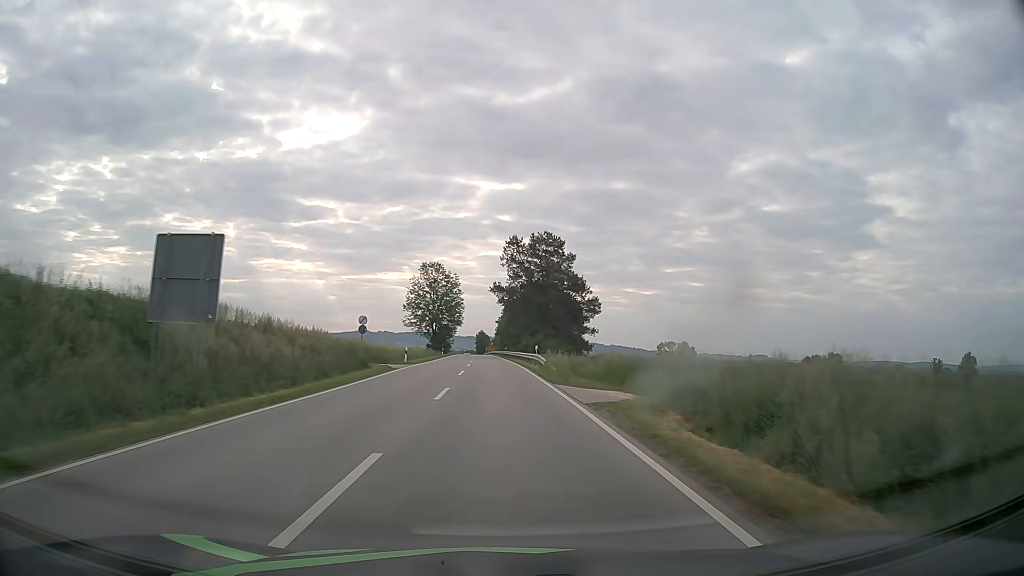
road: secondary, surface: asphalt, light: Day
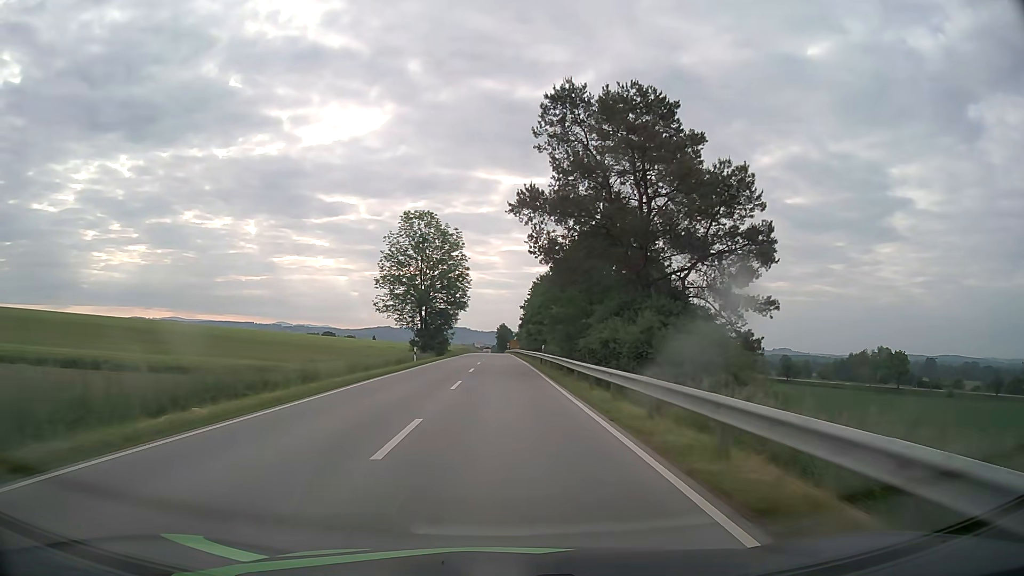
(-0.9, +44.3) m; -2°
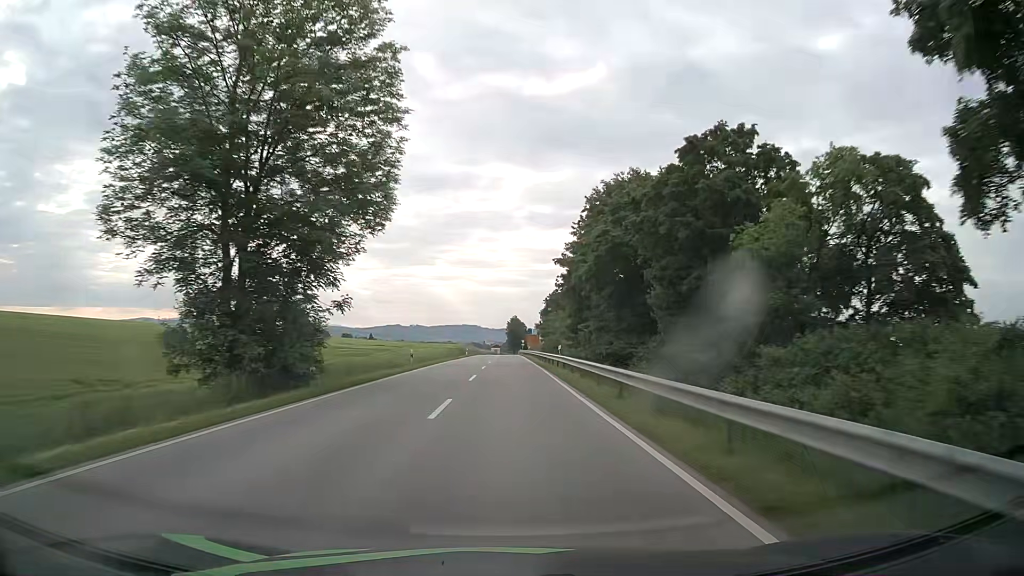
(-0.6, +55.6) m; -1°
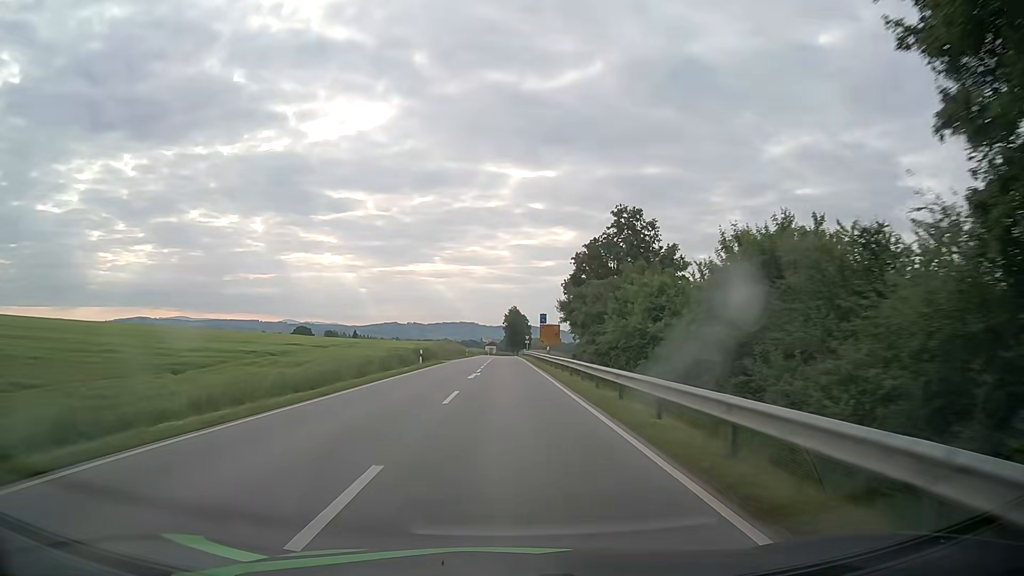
(+0.4, +44.5) m; +1°
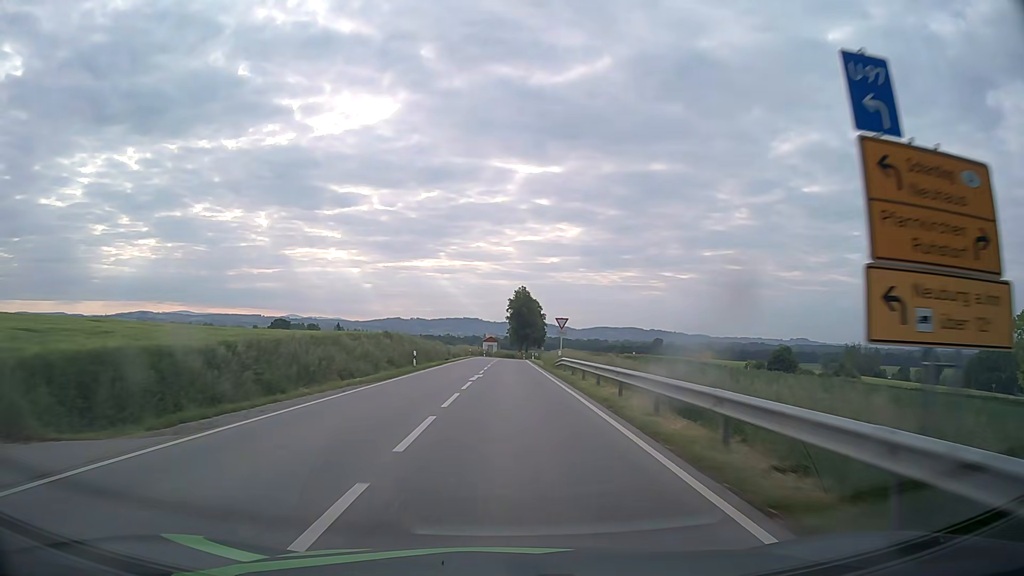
(-0.1, +55.5) m; 0°
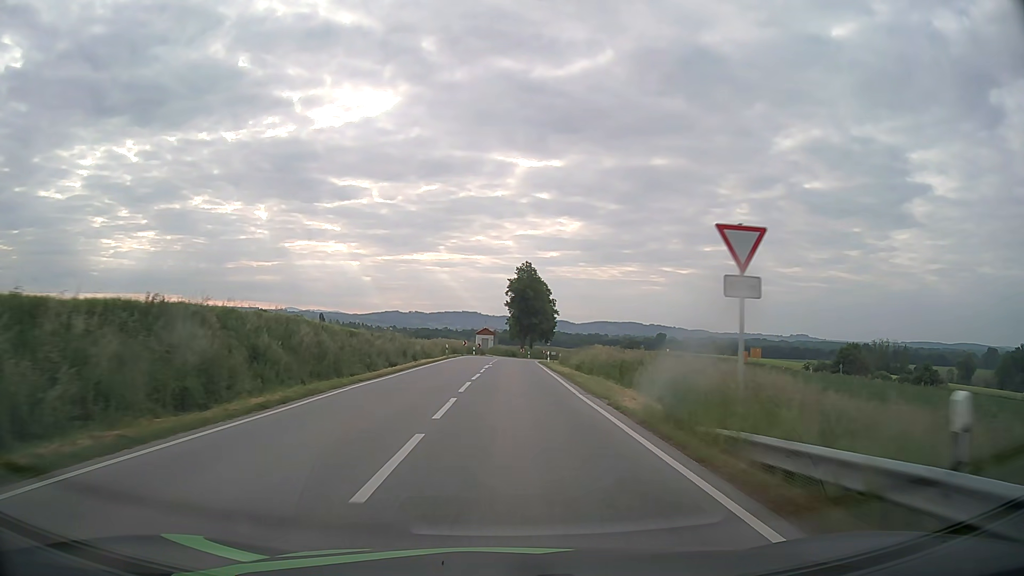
(0.0, +32.6) m; 0°
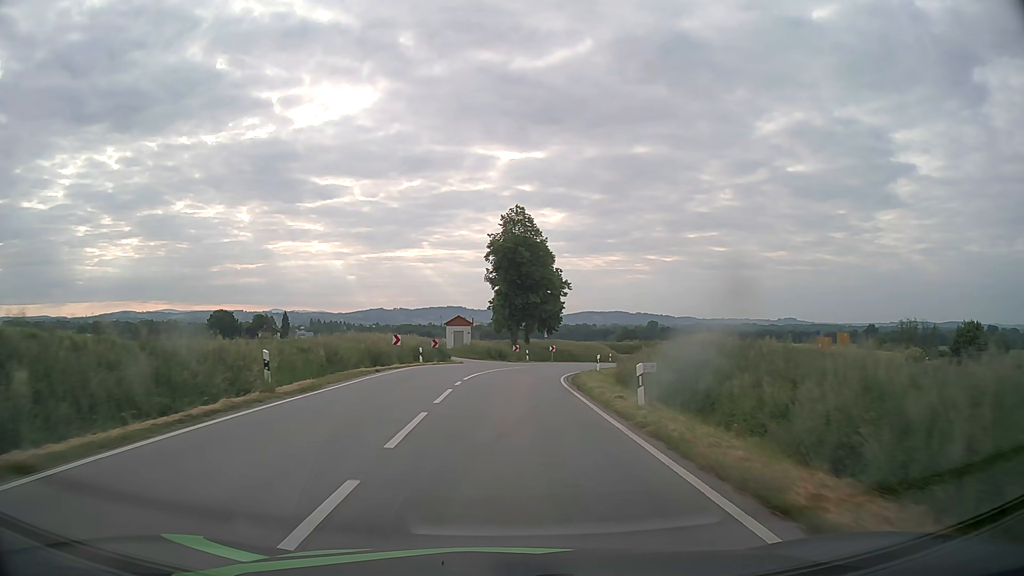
(+0.4, +38.9) m; +1°
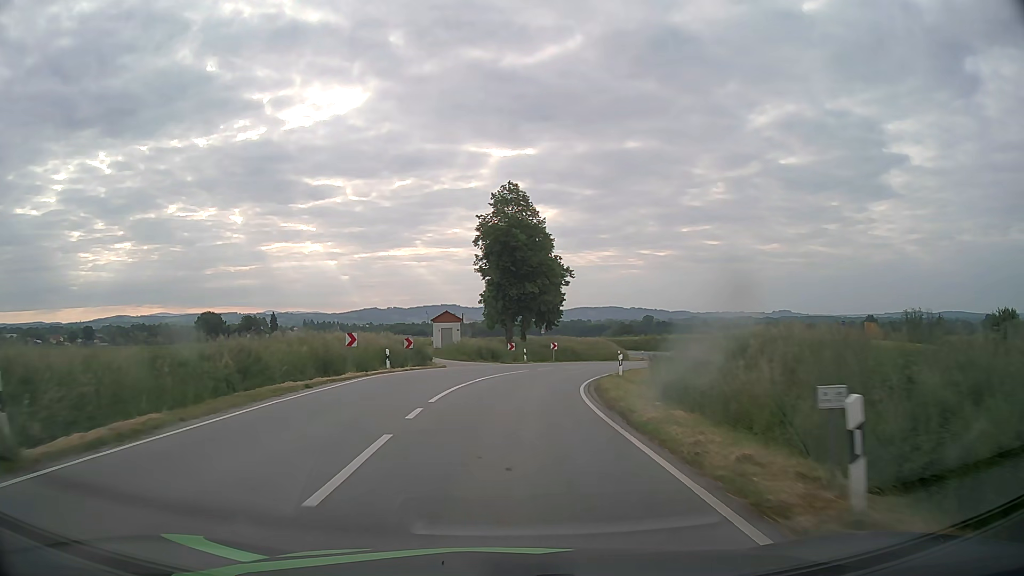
(0.0, +8.8) m; +1°
